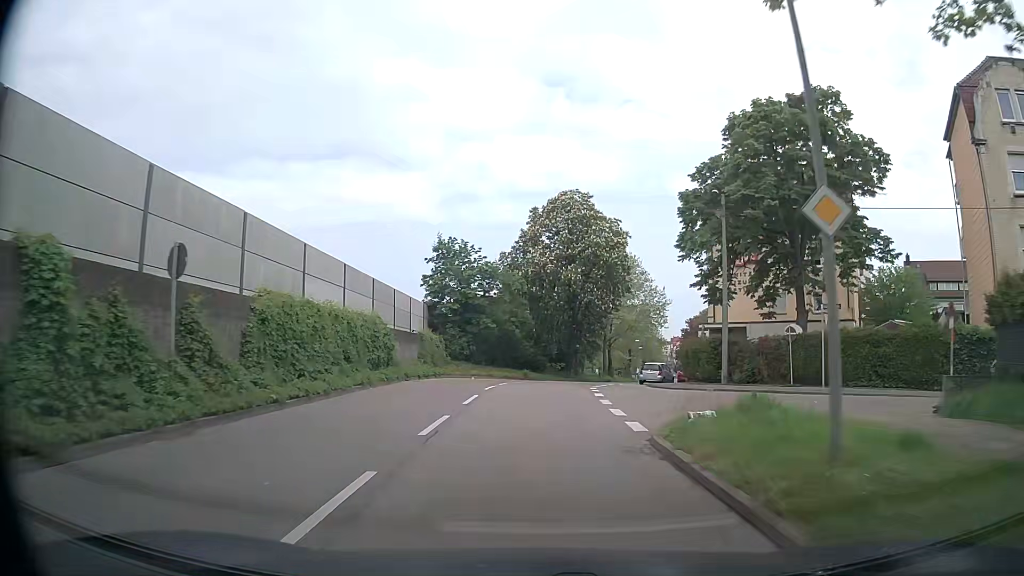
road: tertiary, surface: asphalt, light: Day
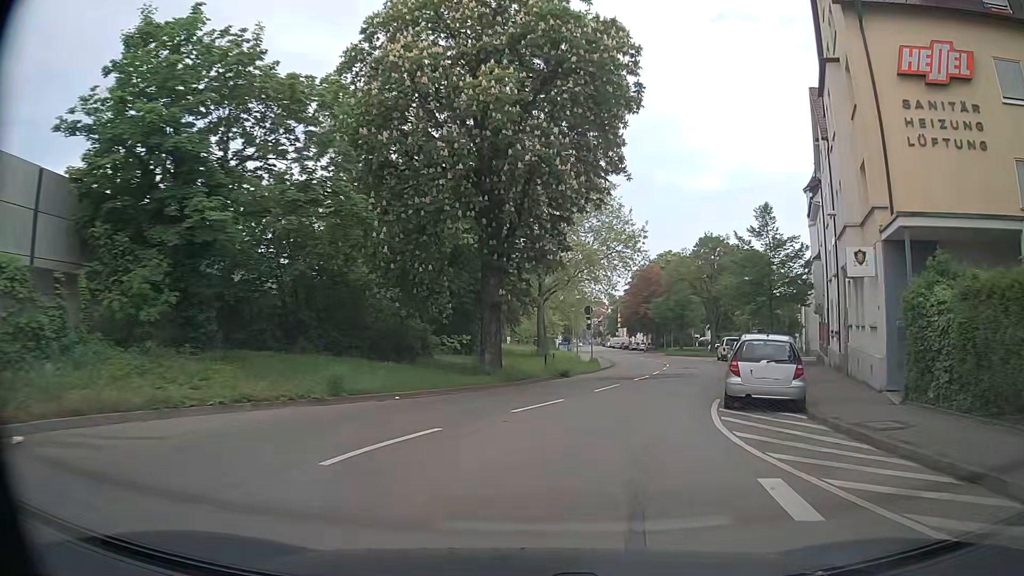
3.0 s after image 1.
(+1.7, +33.7) m; +8°
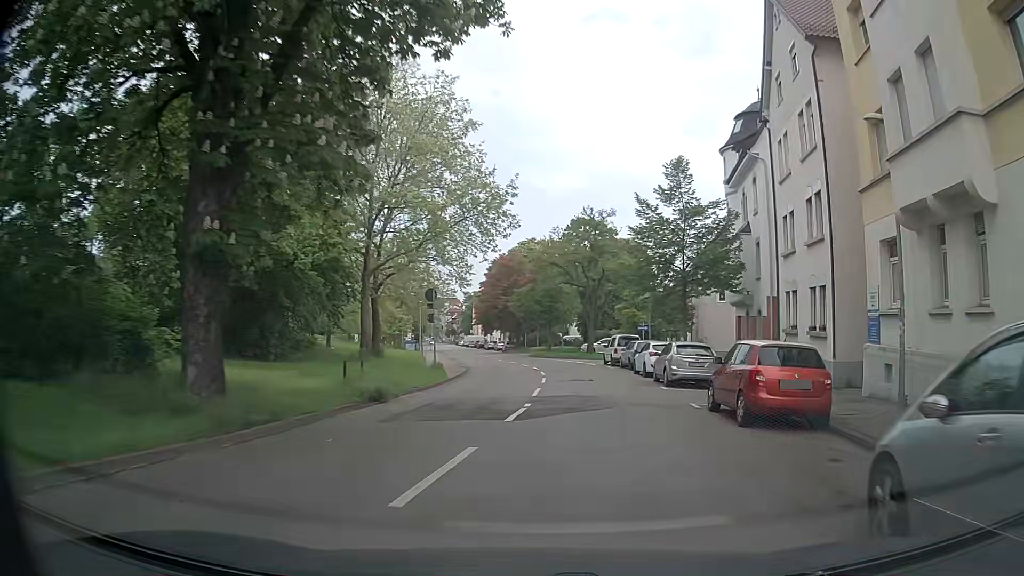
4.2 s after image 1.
(+1.2, +12.7) m; +13°
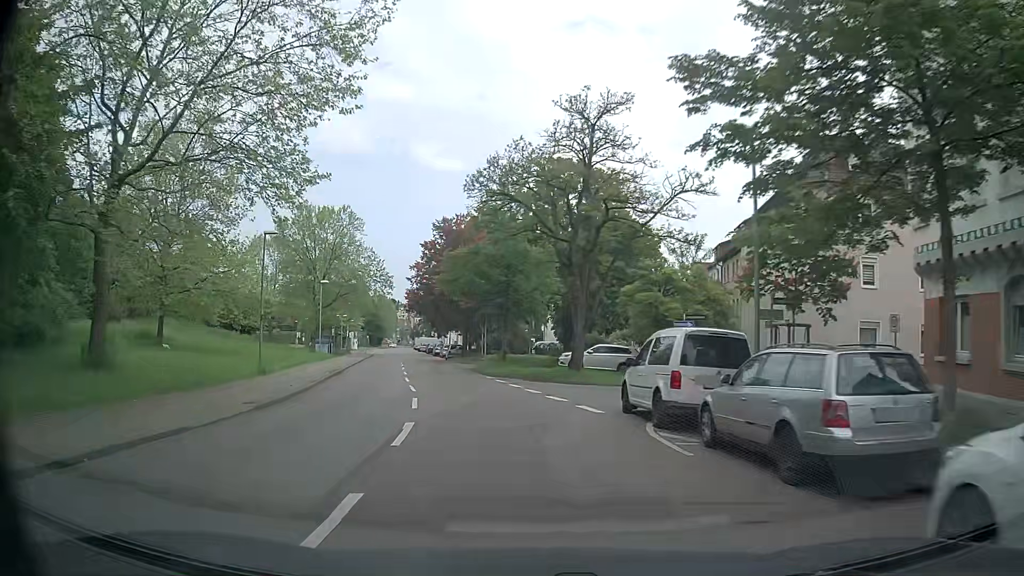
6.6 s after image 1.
(+1.3, +26.5) m; +1°
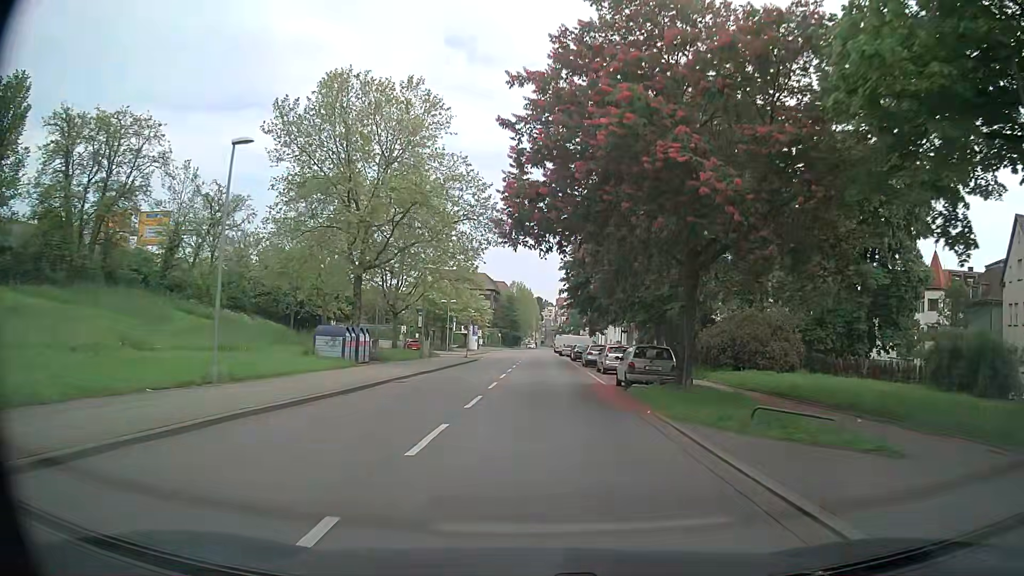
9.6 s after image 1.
(-5.0, +37.4) m; -12°
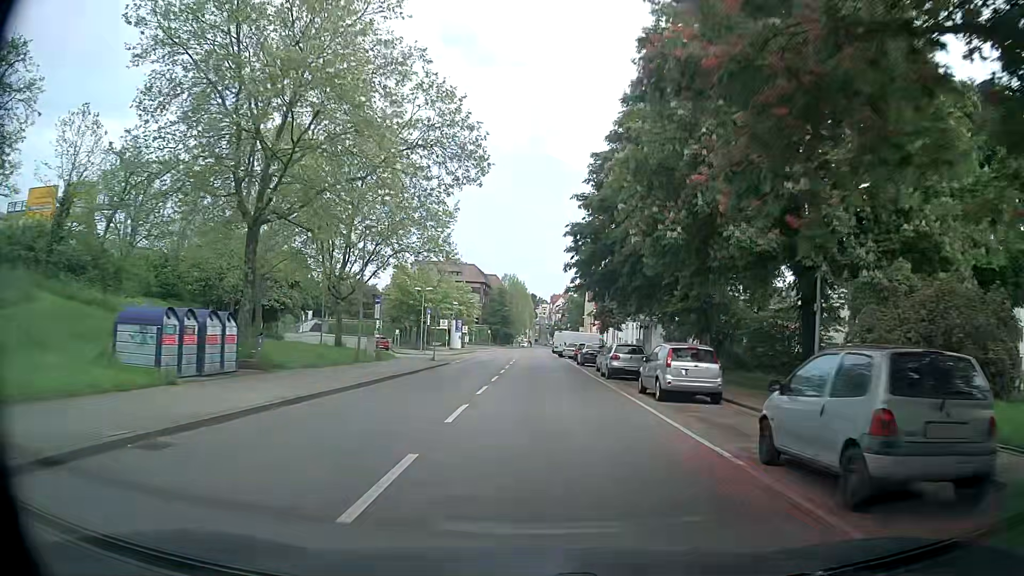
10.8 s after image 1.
(0.0, +15.2) m; 0°
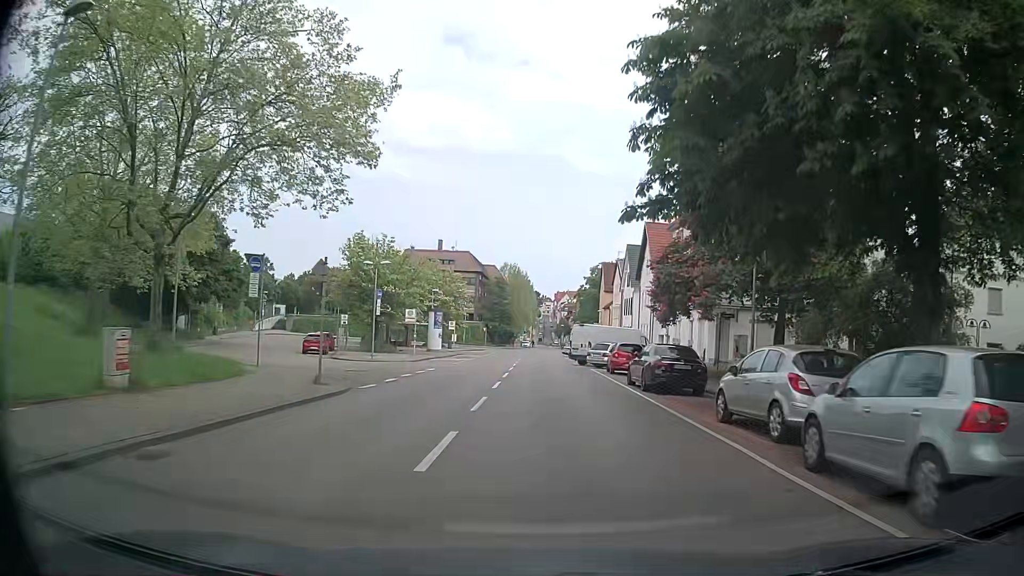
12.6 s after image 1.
(-0.2, +22.1) m; -1°
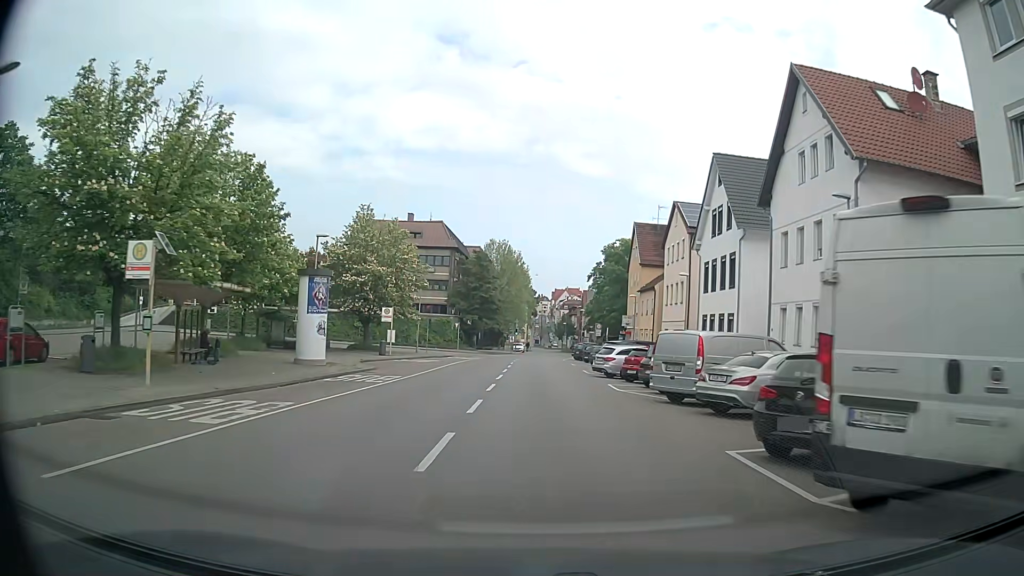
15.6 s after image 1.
(+0.6, +36.2) m; +2°
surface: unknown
(0, +10) (0, +20) (0, +30) (0, +40) (0, +50) (+1, +60) (+2, +70) (+3, +80) (+4, +90) (+4, +100) m
